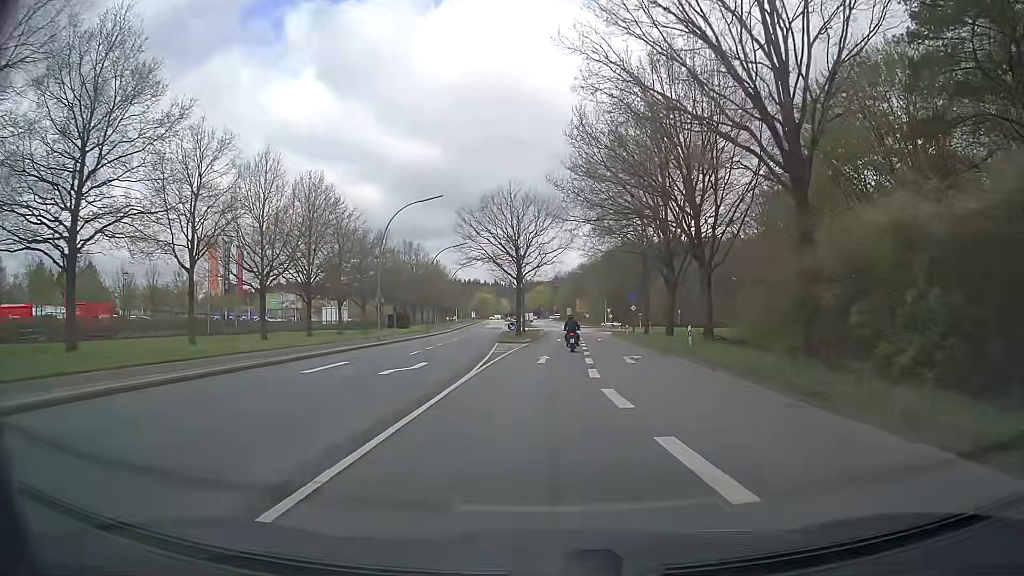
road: secondary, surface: asphalt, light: Day
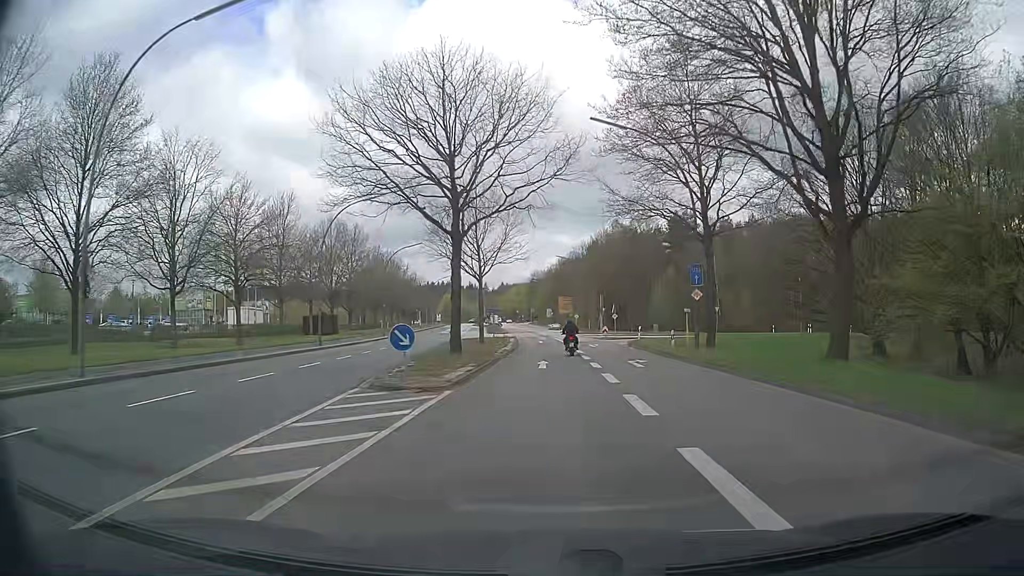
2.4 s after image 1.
(+0.4, +30.7) m; +2°
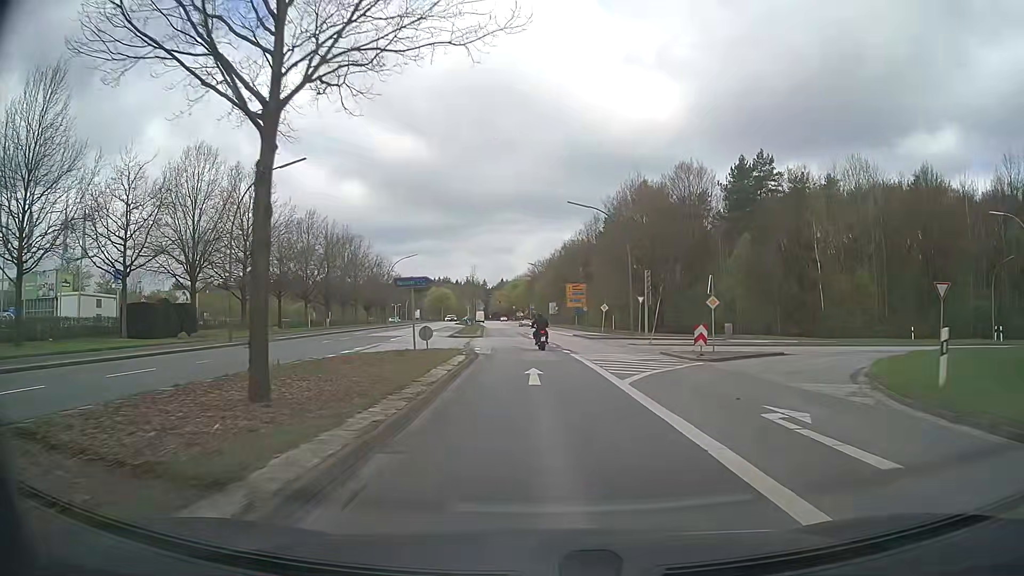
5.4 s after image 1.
(0.0, +37.6) m; 0°
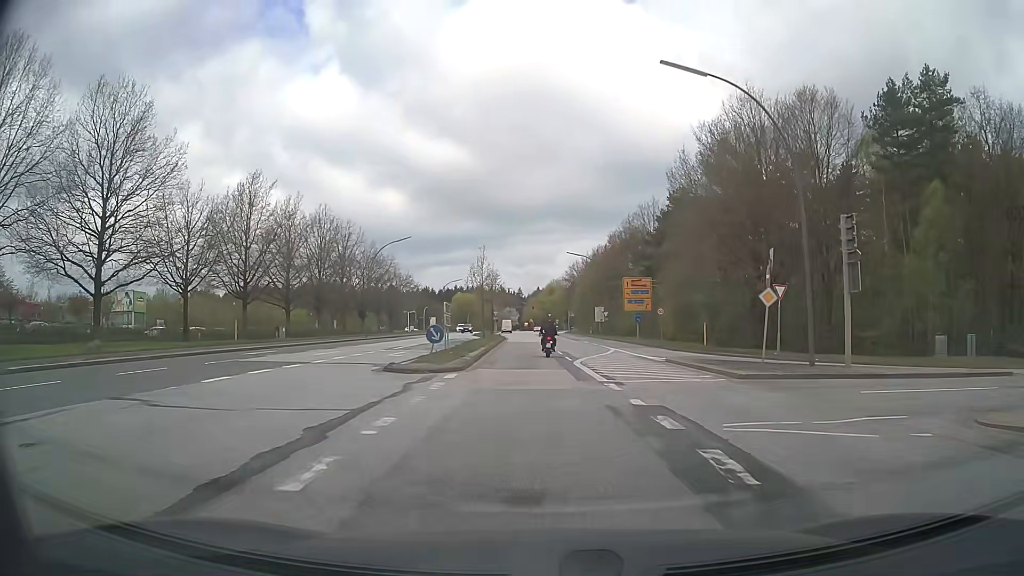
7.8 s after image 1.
(-0.9, +28.7) m; -4°
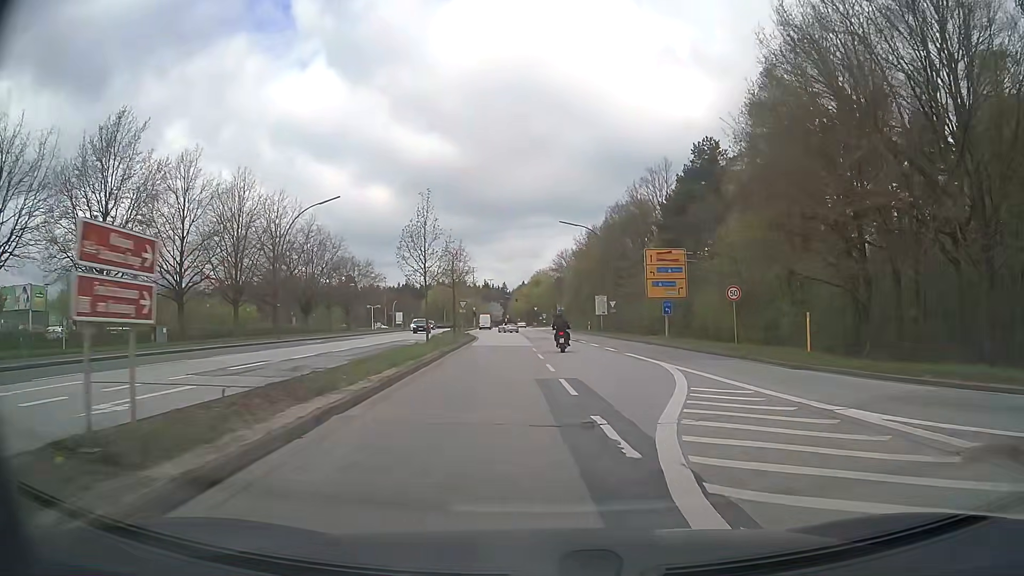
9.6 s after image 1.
(+0.1, +20.9) m; +1°
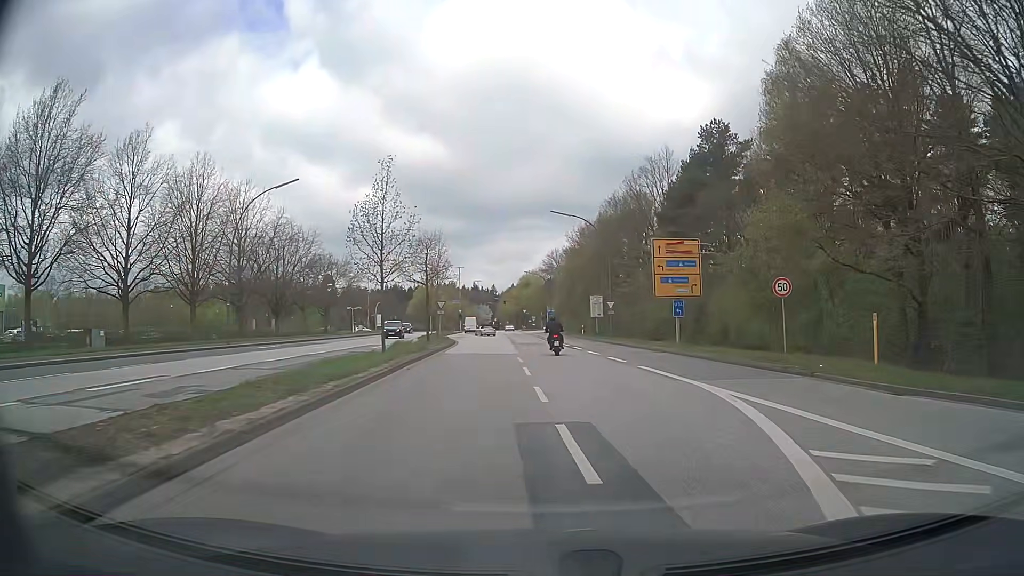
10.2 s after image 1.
(+0.1, +6.8) m; +1°
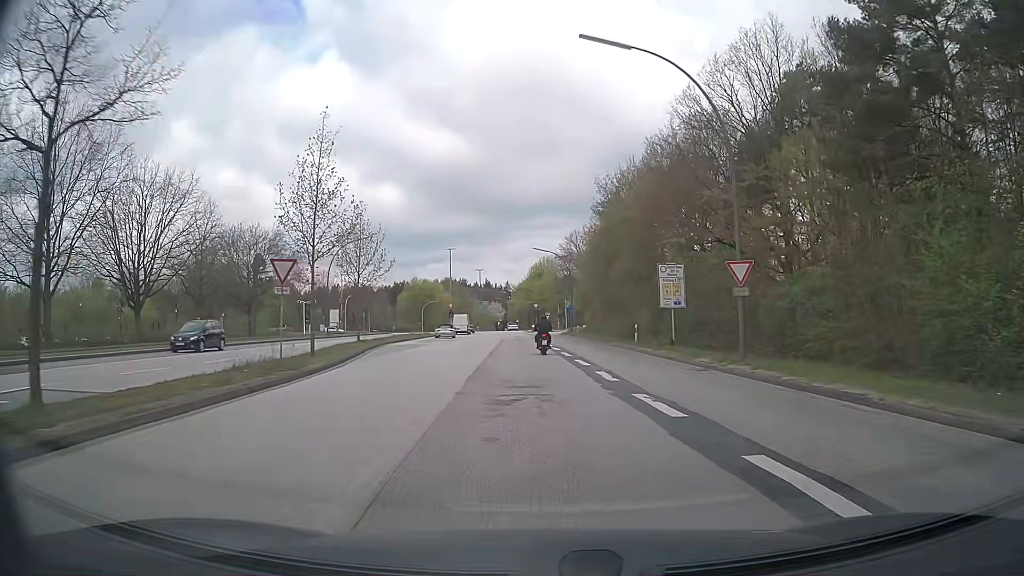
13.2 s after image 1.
(+0.2, +32.7) m; -1°
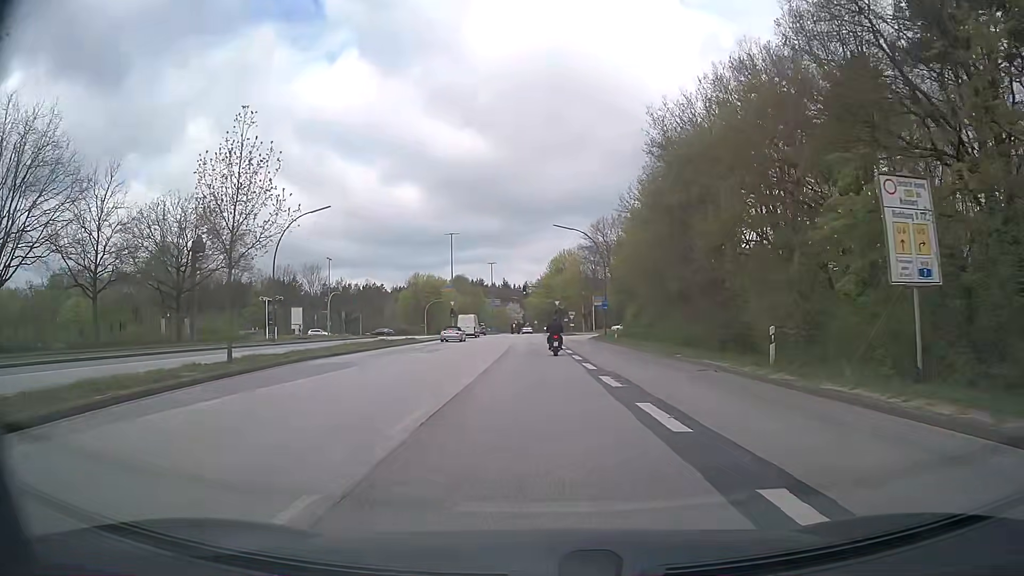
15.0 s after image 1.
(-0.2, +19.4) m; -1°
